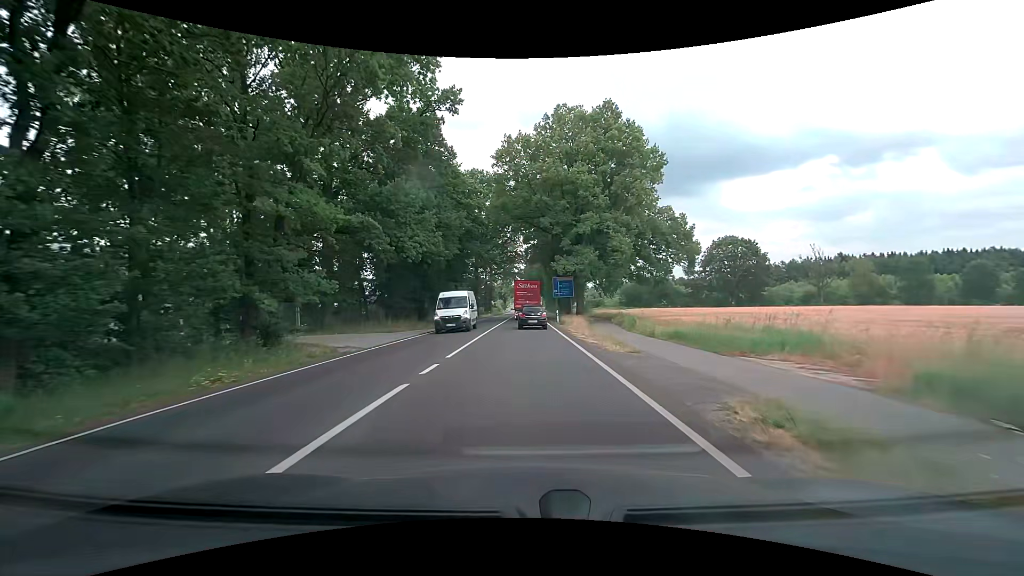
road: primary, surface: asphalt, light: Day
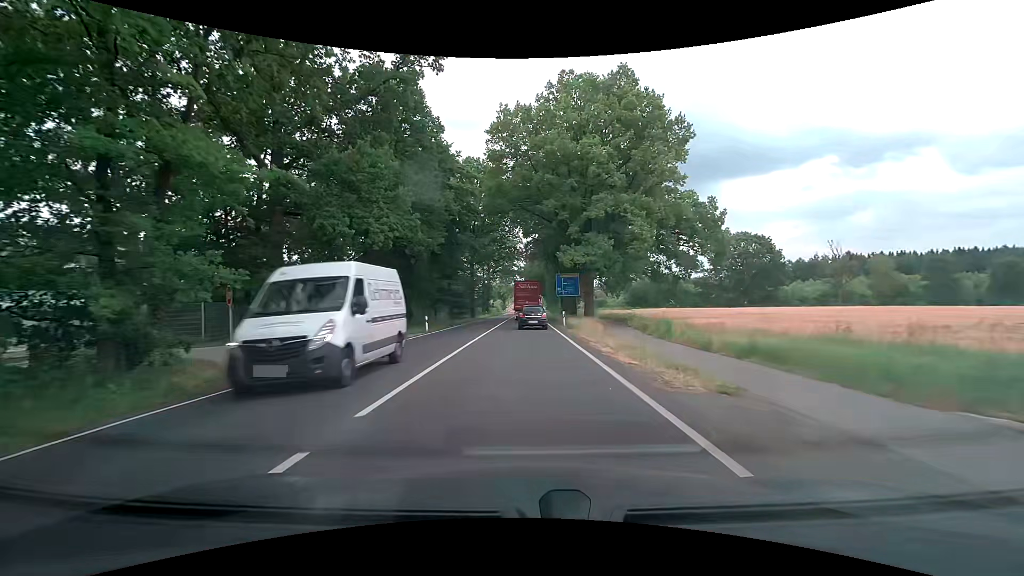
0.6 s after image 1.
(0.0, +7.0) m; 0°
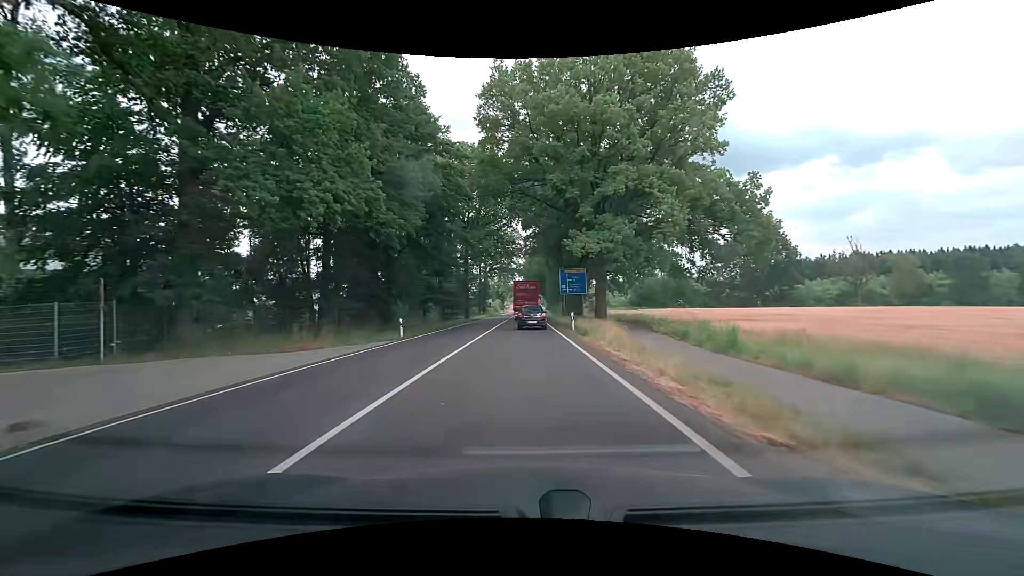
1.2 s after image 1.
(-0.1, +7.0) m; 0°
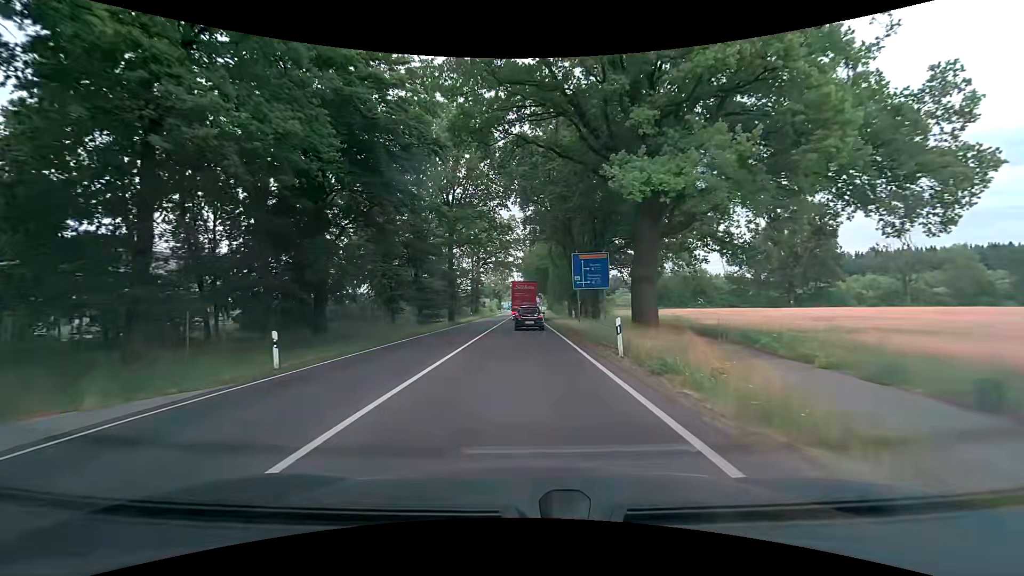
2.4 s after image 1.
(+0.1, +14.1) m; +1°
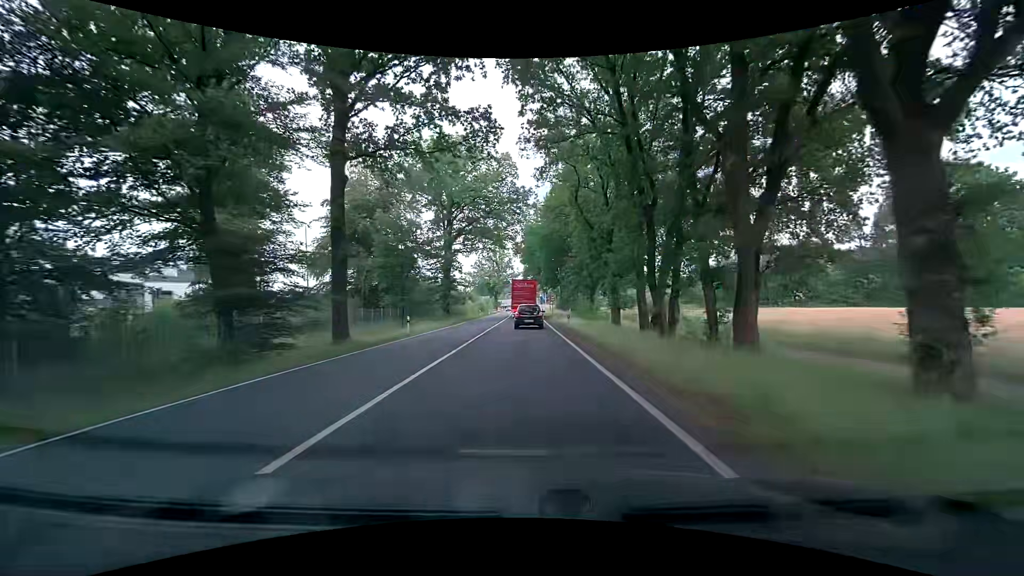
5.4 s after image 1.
(-0.6, +35.3) m; -1°
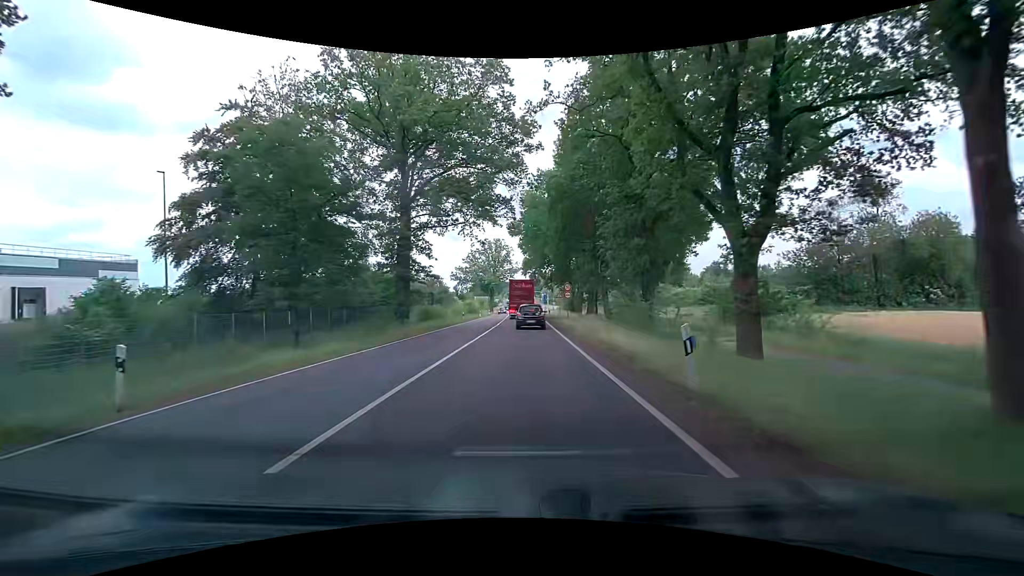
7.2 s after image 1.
(0.0, +21.2) m; +1°
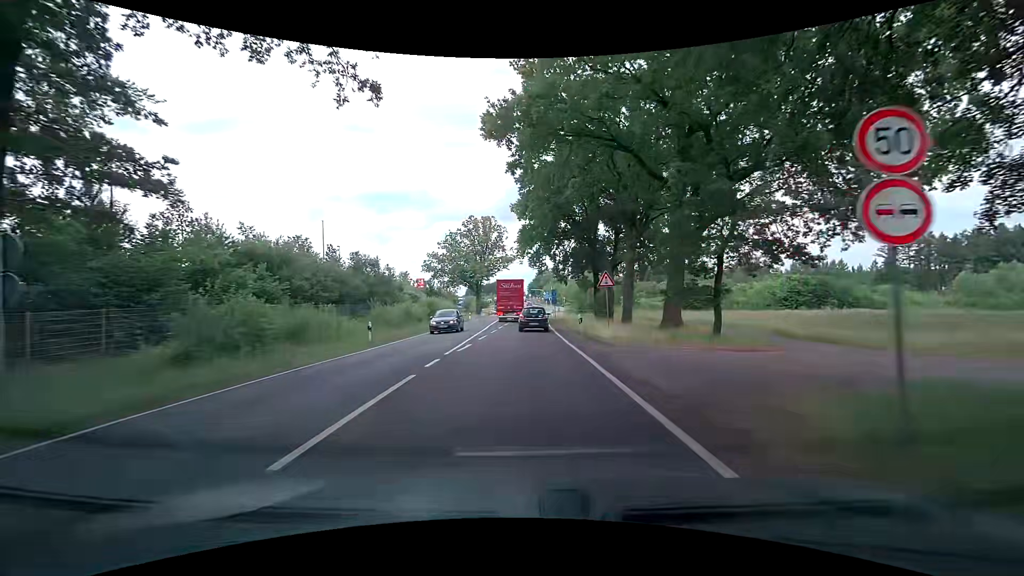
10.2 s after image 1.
(-0.2, +34.3) m; 0°
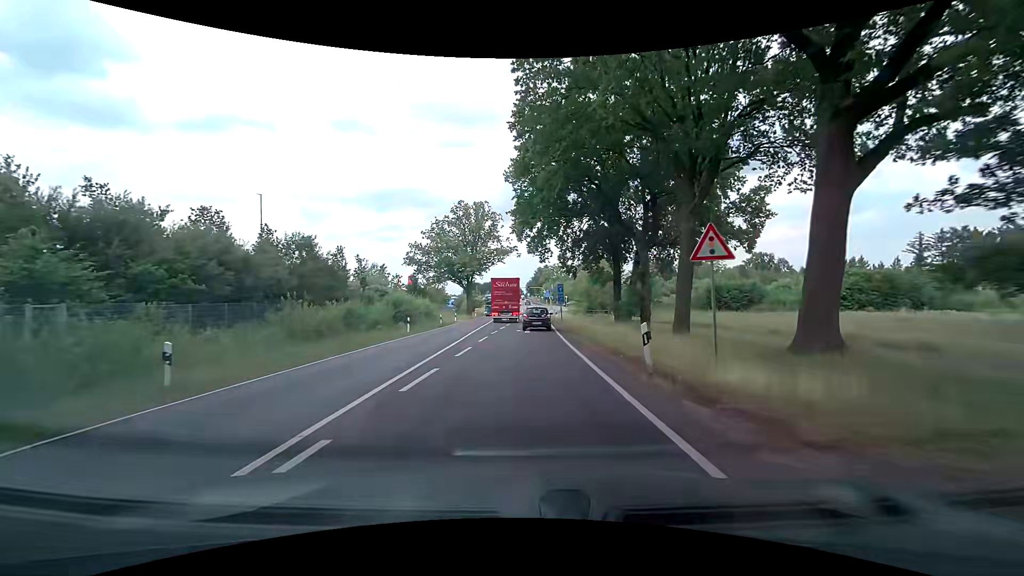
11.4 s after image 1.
(0.0, +13.3) m; 0°
(0, +10) (0, +20) (0, +30) (0, +40) (+1, +50) (+1, +60) (+1, +70) (+1, +80) (+1, +90) (+2, +100) m
